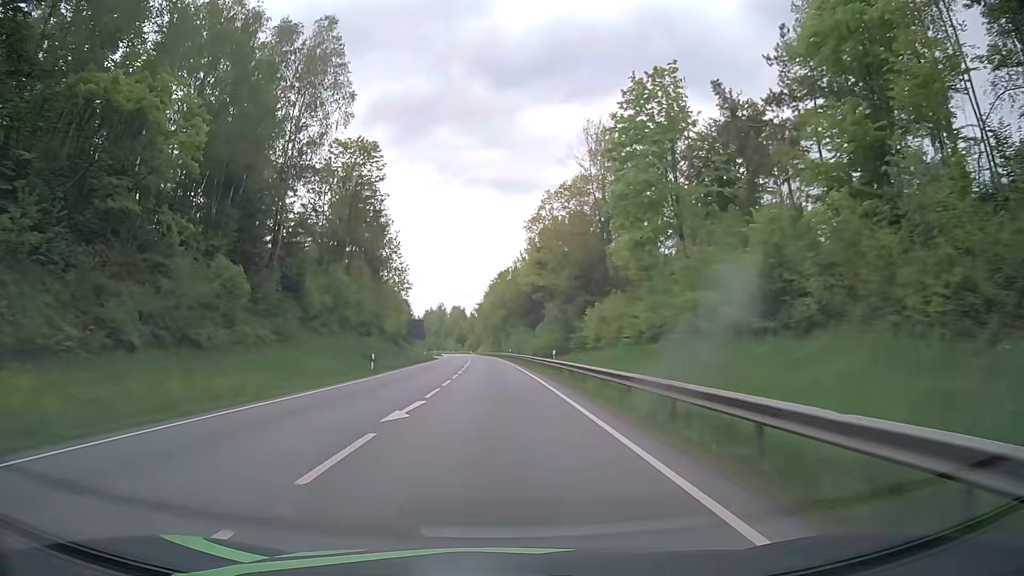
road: primary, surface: asphalt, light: Day
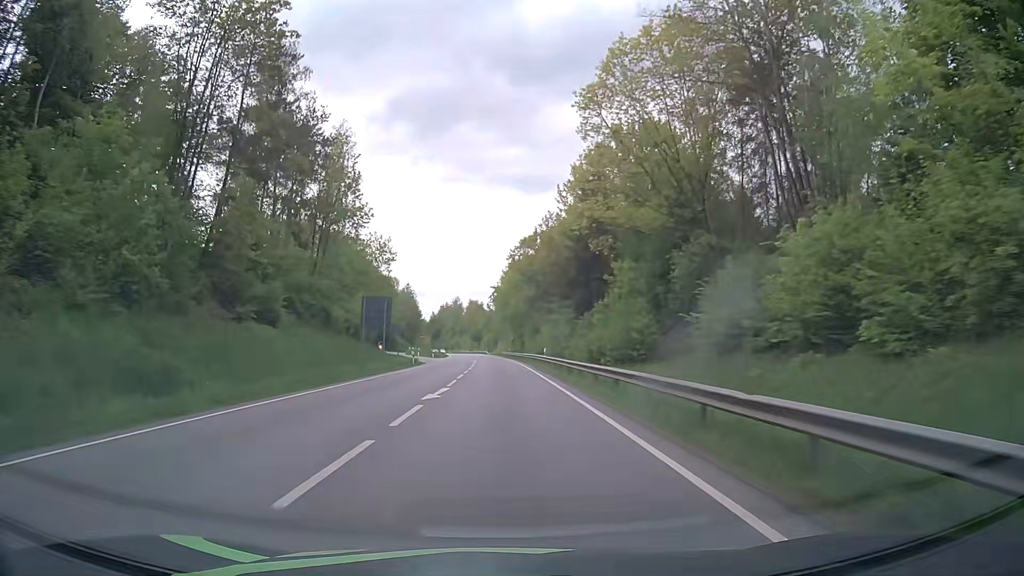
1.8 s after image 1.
(-0.4, +37.6) m; -2°
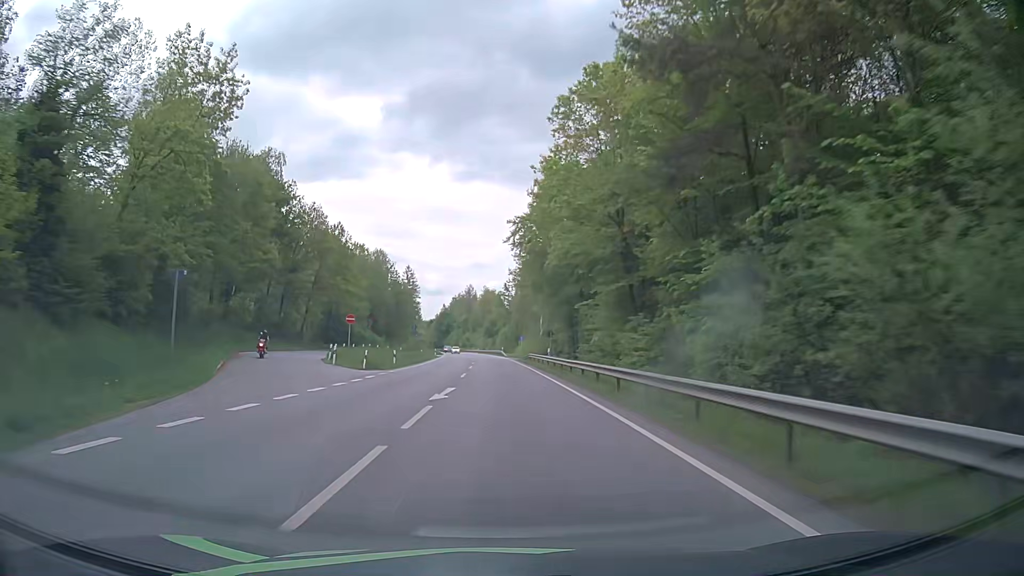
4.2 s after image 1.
(-0.8, +55.0) m; -2°
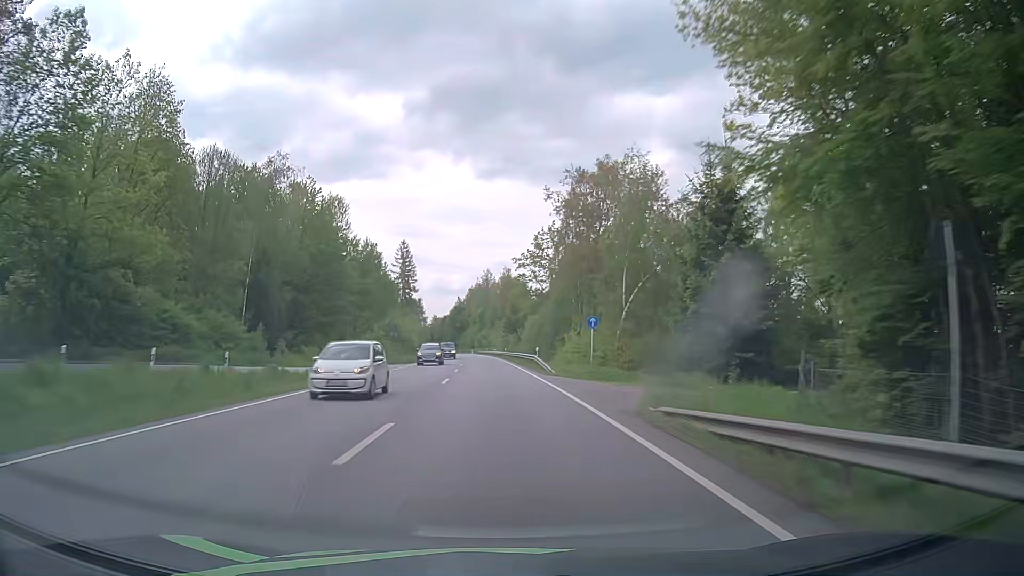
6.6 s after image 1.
(-0.8, +58.2) m; -2°
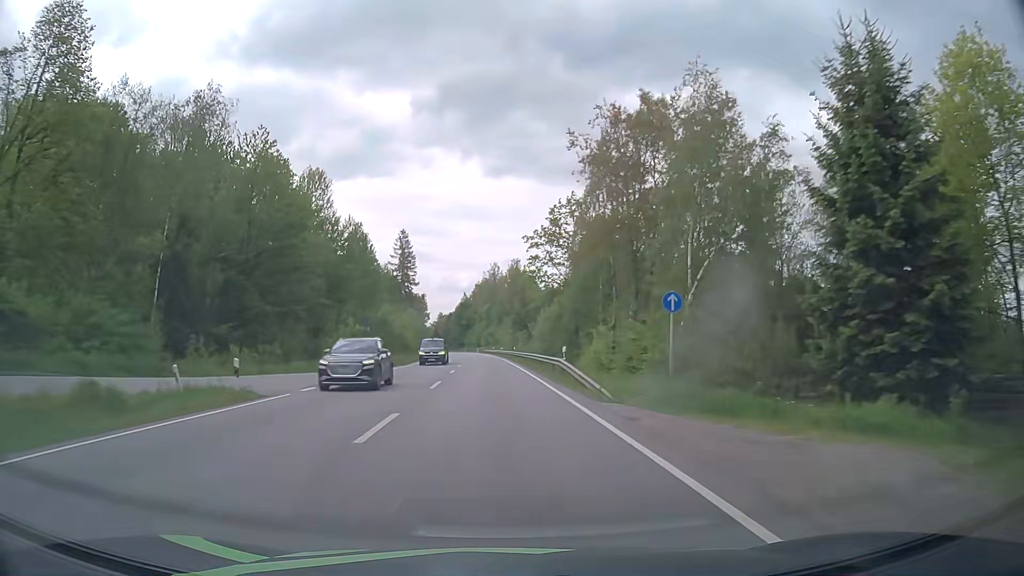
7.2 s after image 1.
(-0.1, +14.8) m; 0°
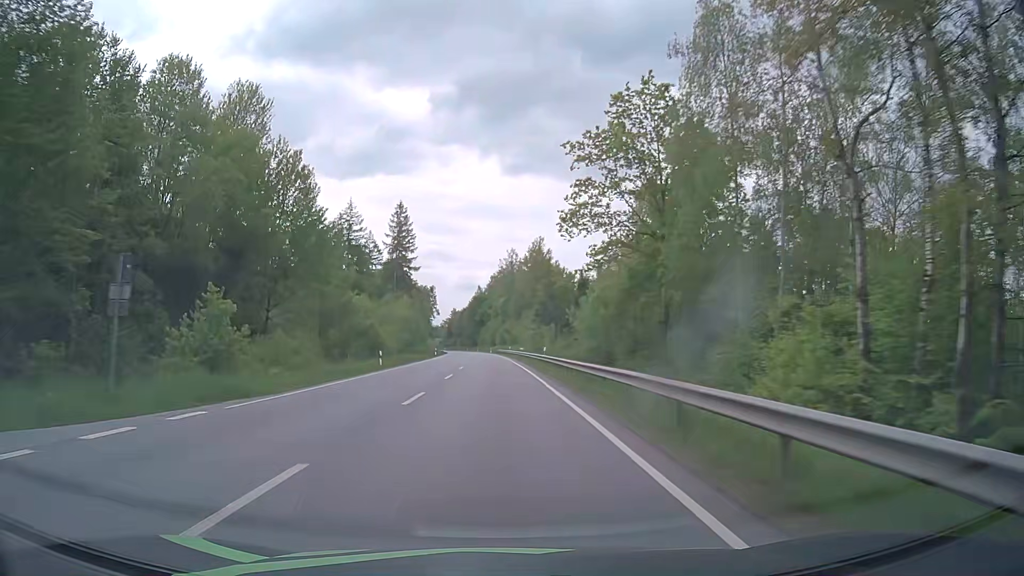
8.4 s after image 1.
(-0.4, +29.9) m; -2°
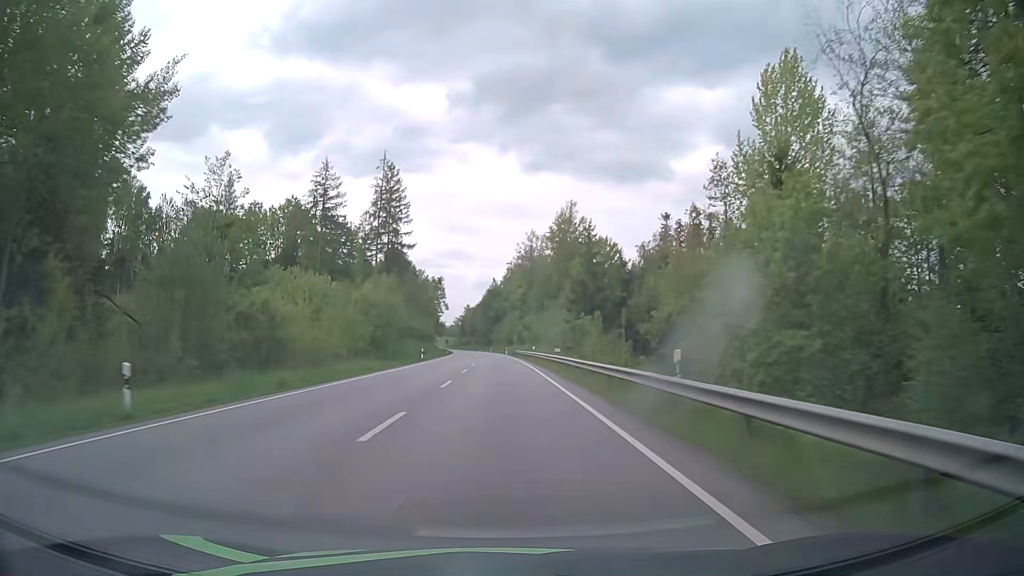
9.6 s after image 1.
(-0.4, +30.1) m; -2°
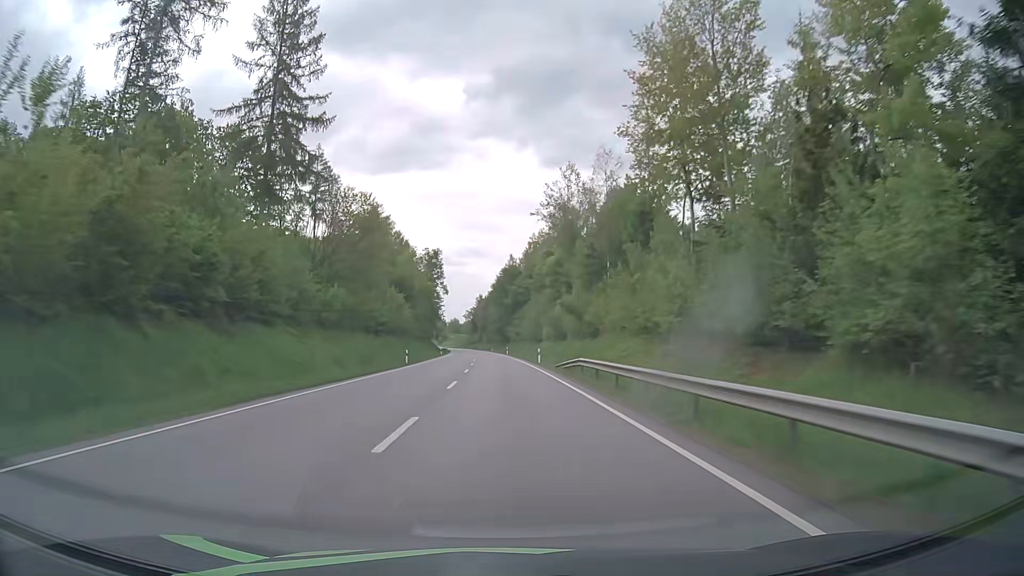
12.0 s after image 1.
(-0.8, +61.0) m; -1°
(0, +10) (0, +20) (0, +30) (0, +40) (-1, +50) (-1, +60) (-1, +70) (-2, +80) (-2, +90) (-3, +100) m
